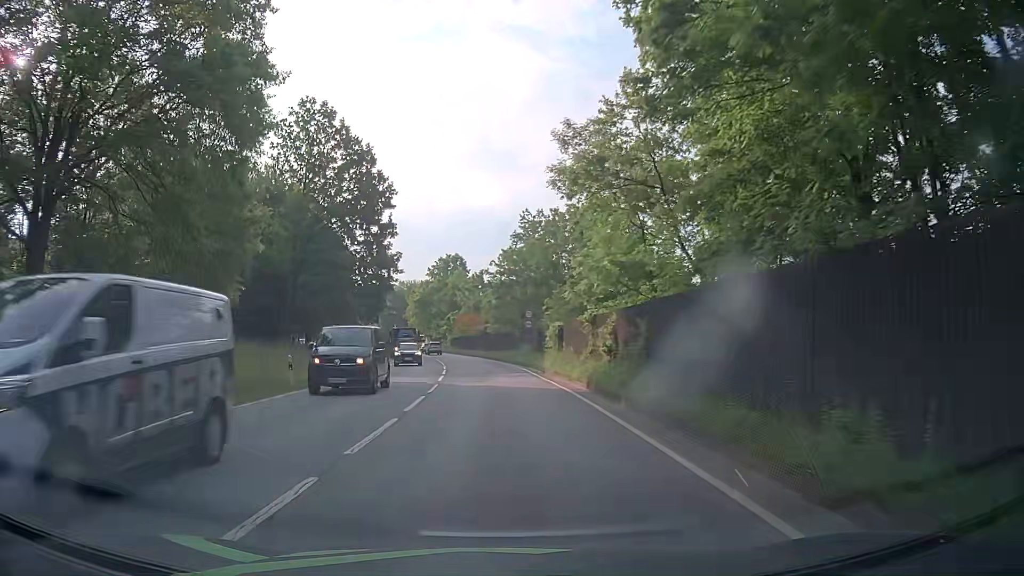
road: primary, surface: asphalt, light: Day
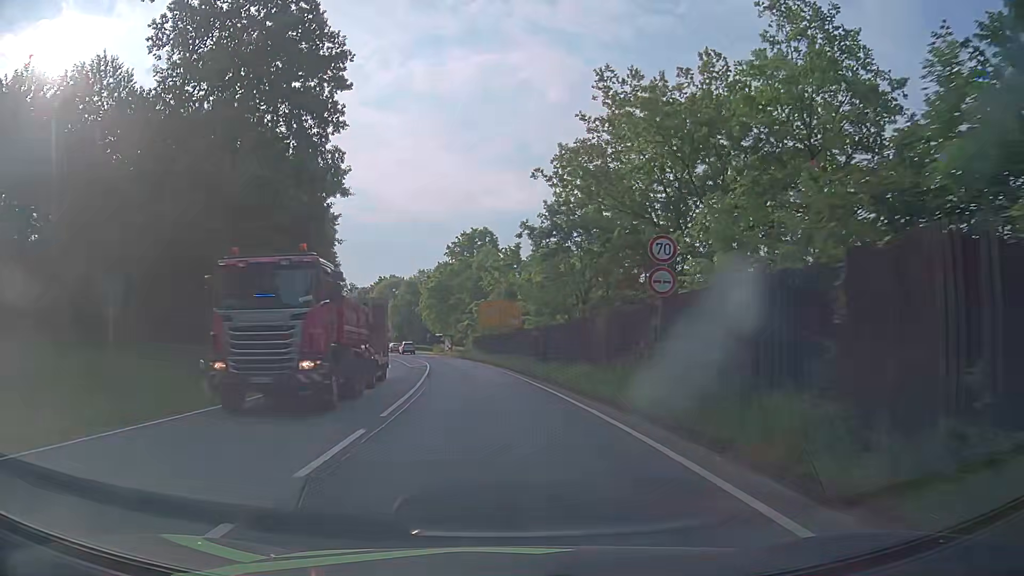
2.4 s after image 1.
(-0.8, +30.9) m; -3°
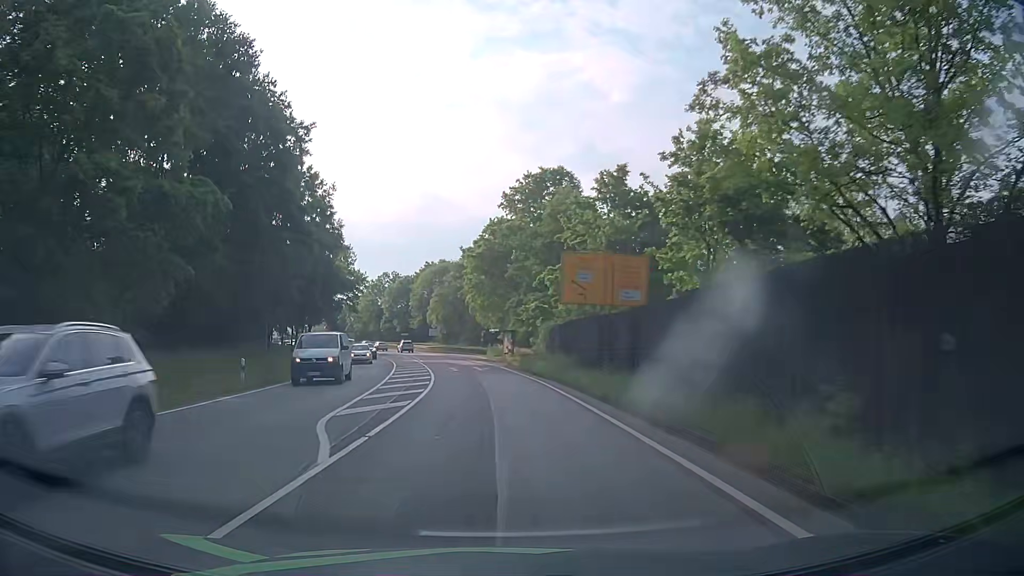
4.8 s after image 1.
(-1.7, +34.0) m; -6°
